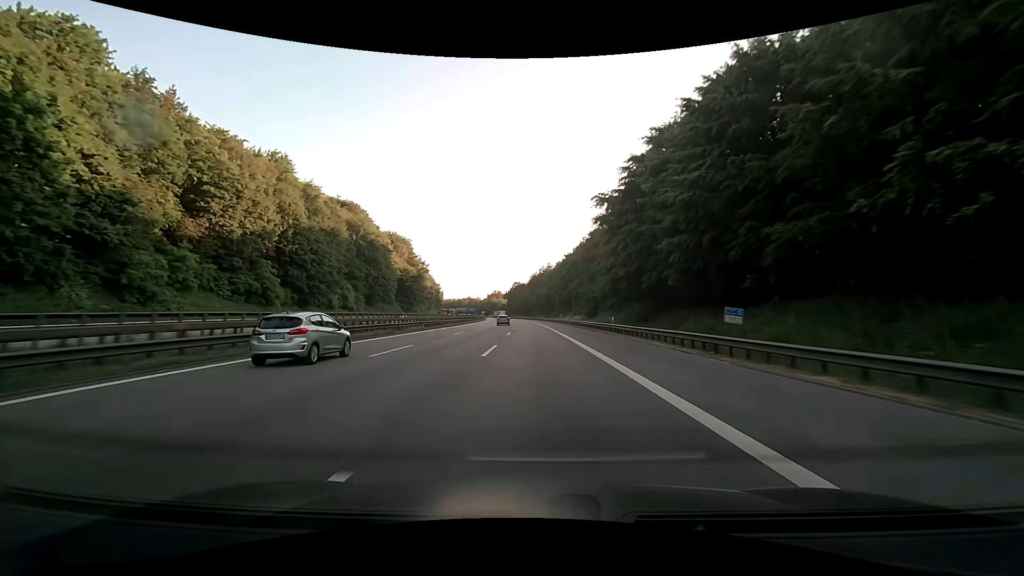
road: motorway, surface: asphalt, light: Day
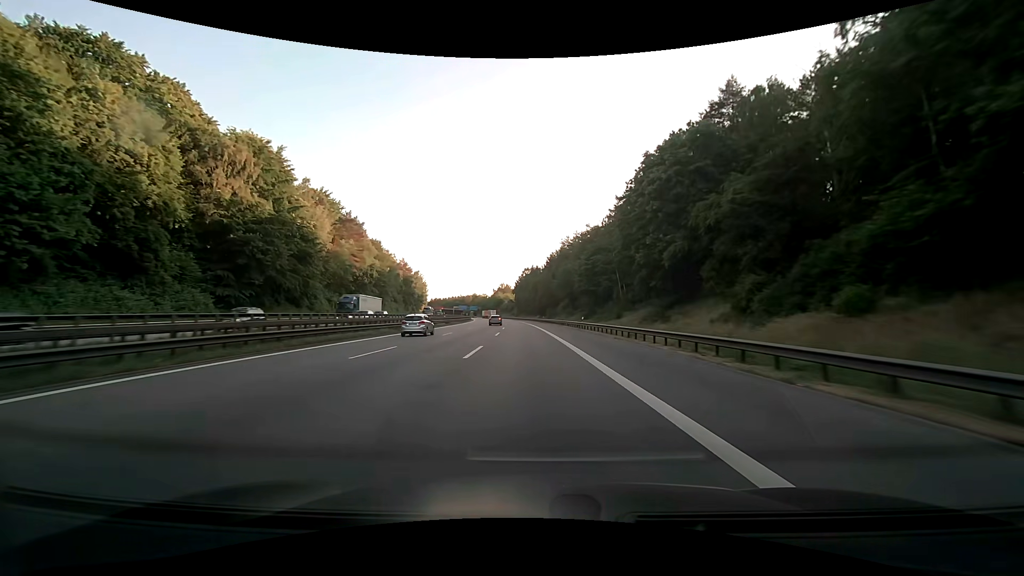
(-1.0, +90.9) m; -2°
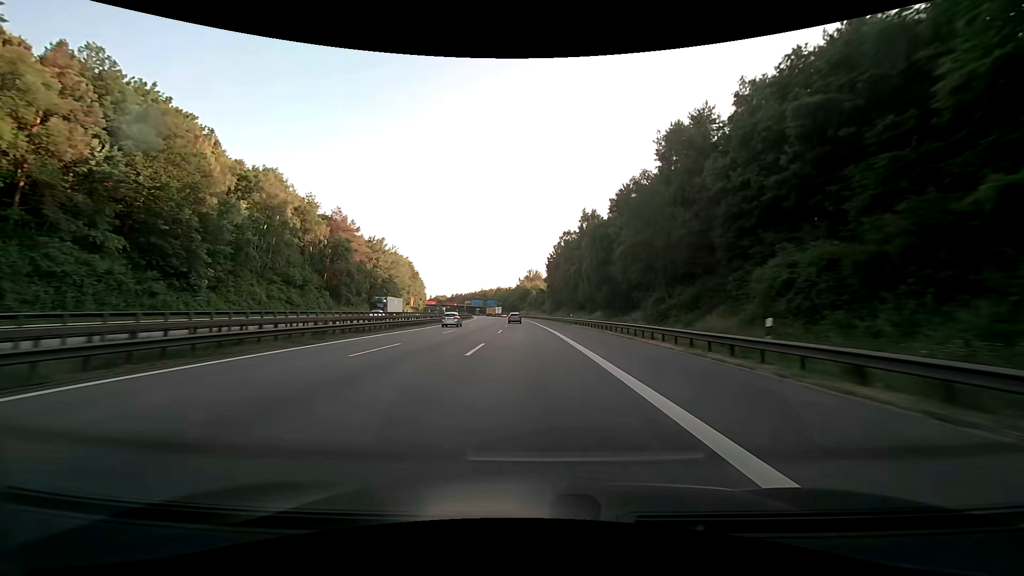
(-3.1, +90.7) m; -4°
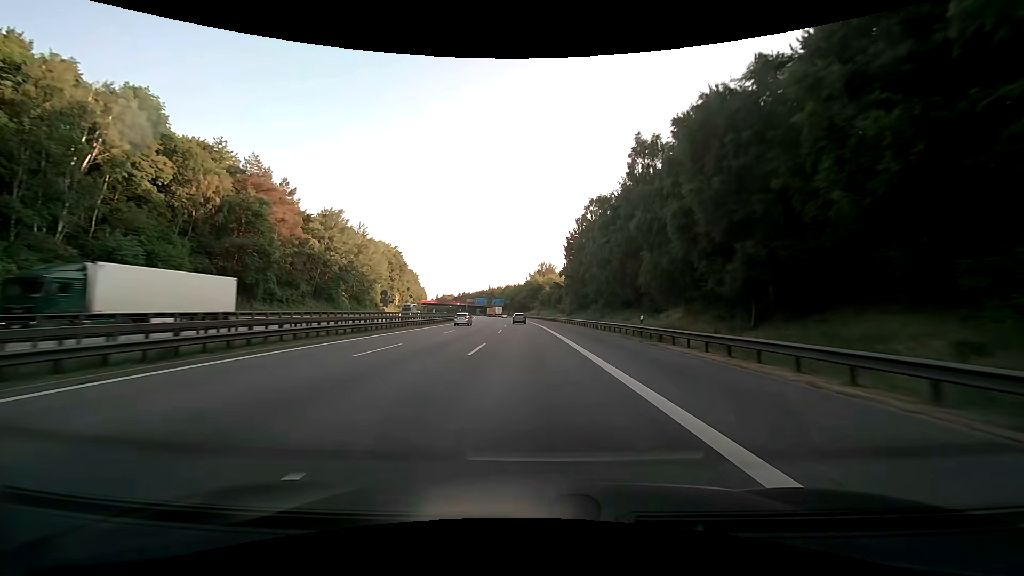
(-0.4, +35.7) m; -1°
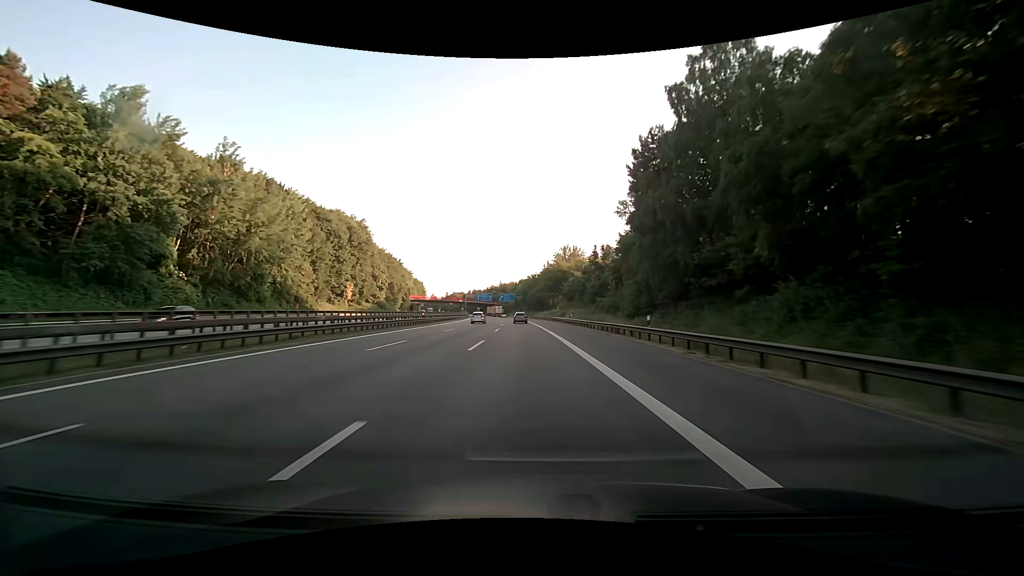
(-0.9, +52.3) m; -2°
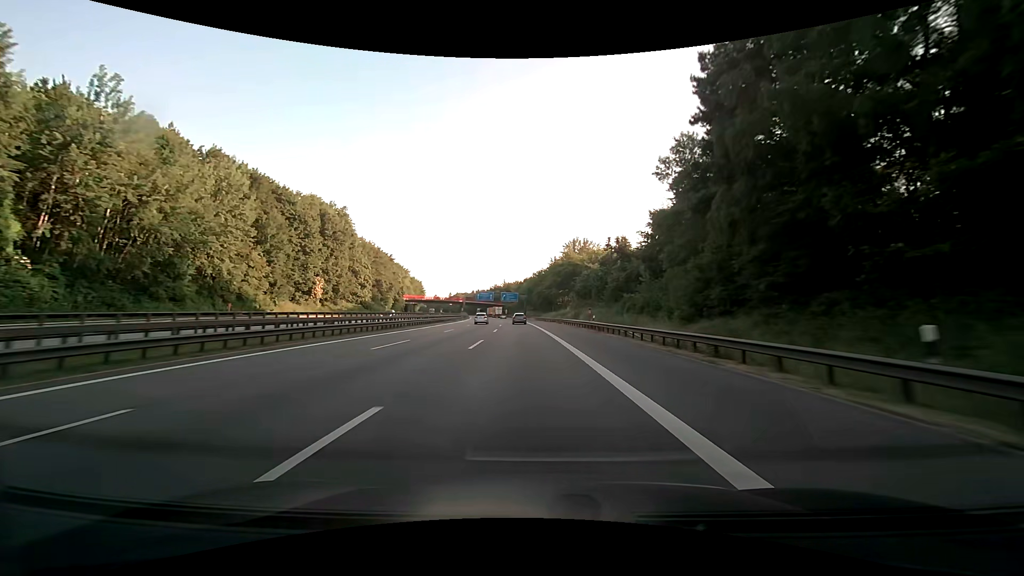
(-0.1, +17.1) m; -1°
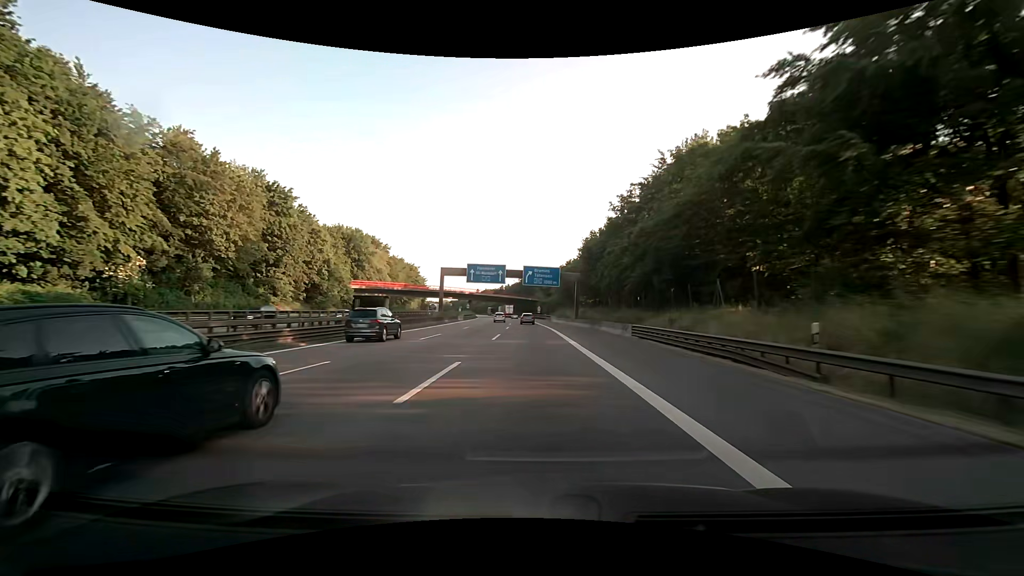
(-3.3, +83.8) m; -4°
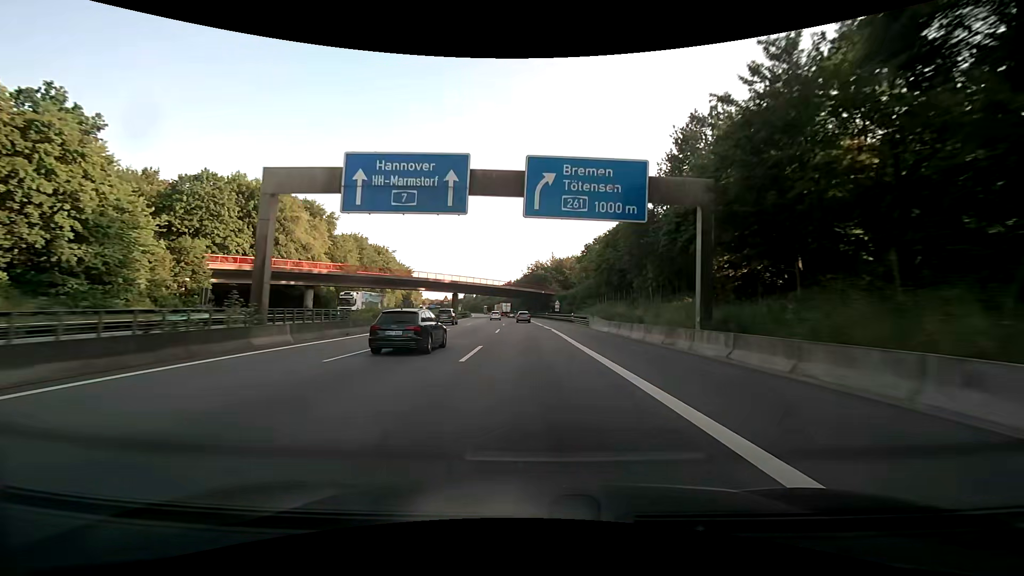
(-0.5, +48.2) m; -1°
(0, +10) (0, +20) (0, +30) (-1, +40) (-1, +50) (-1, +60) (-2, +70) (-2, +80) (-3, +90) (-3, +100) m
